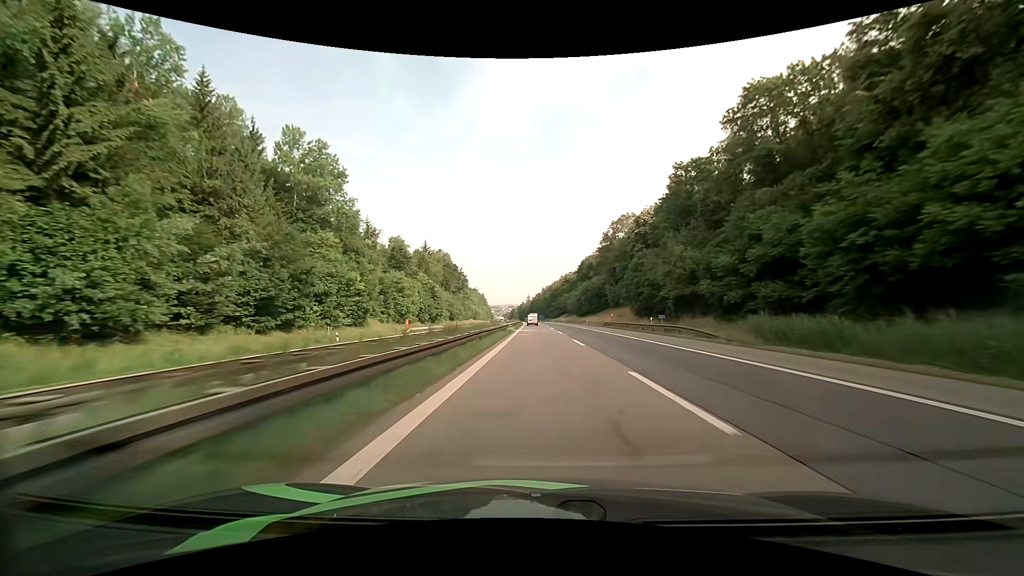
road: motorway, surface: asphalt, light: Day
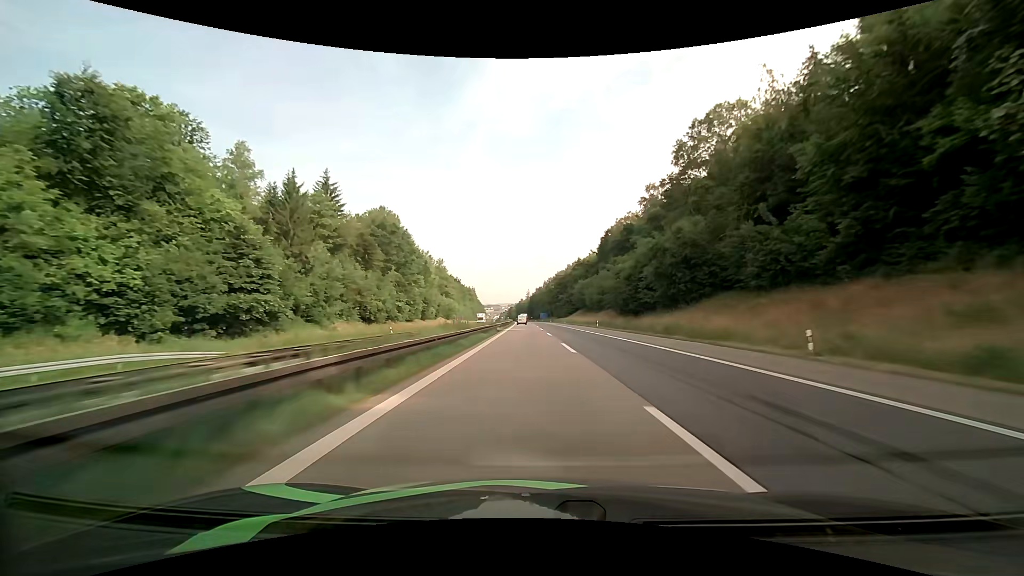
(-0.5, +76.8) m; 0°
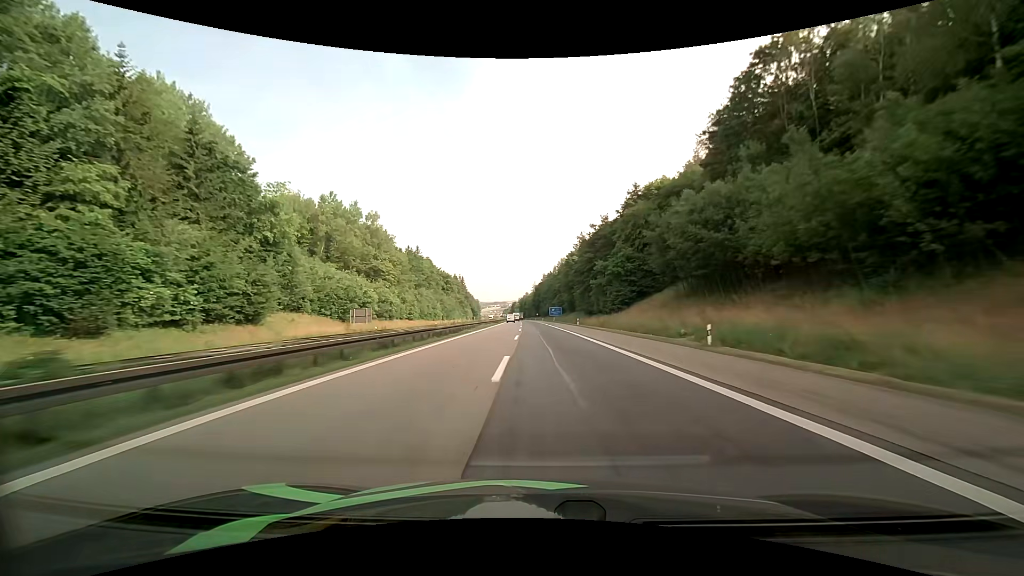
(-0.3, +99.0) m; -1°
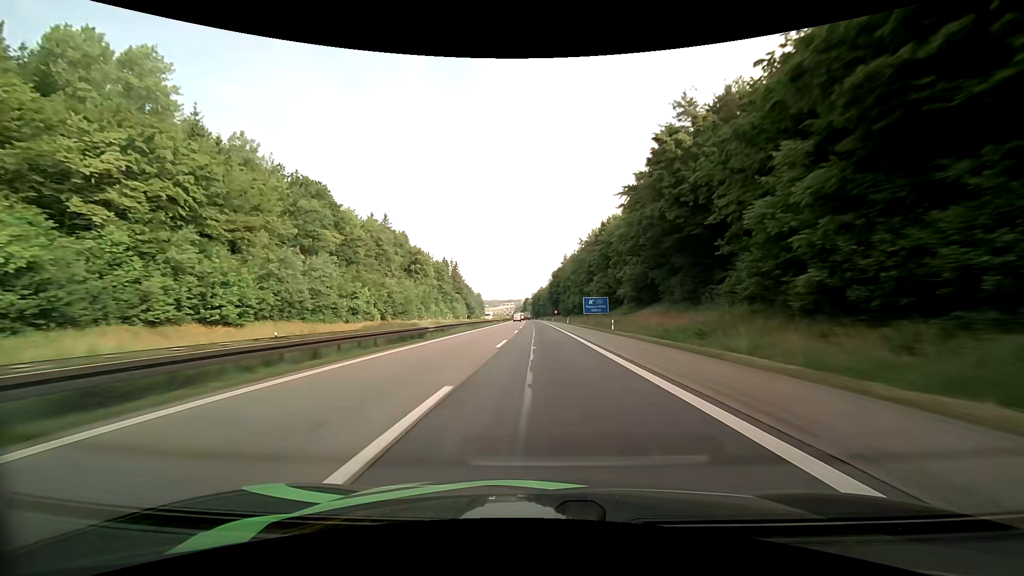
(-1.1, +78.9) m; -2°
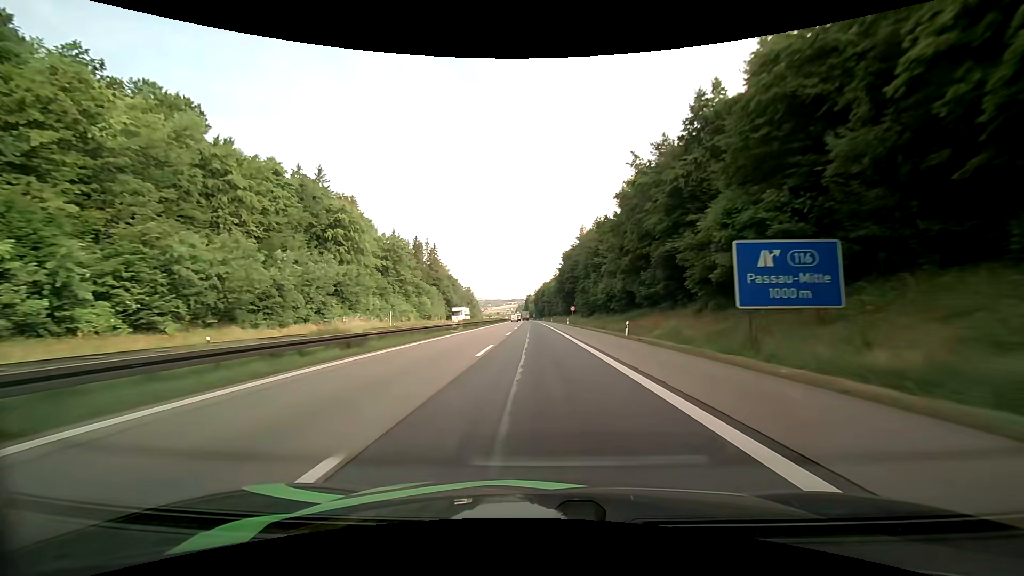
(-0.2, +58.4) m; 0°
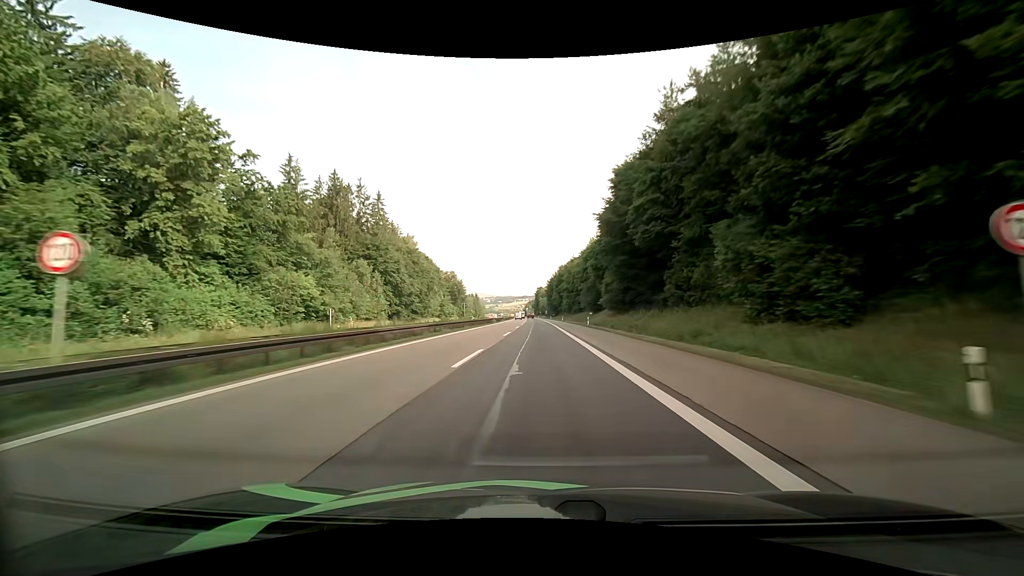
(-0.9, +75.8) m; -1°
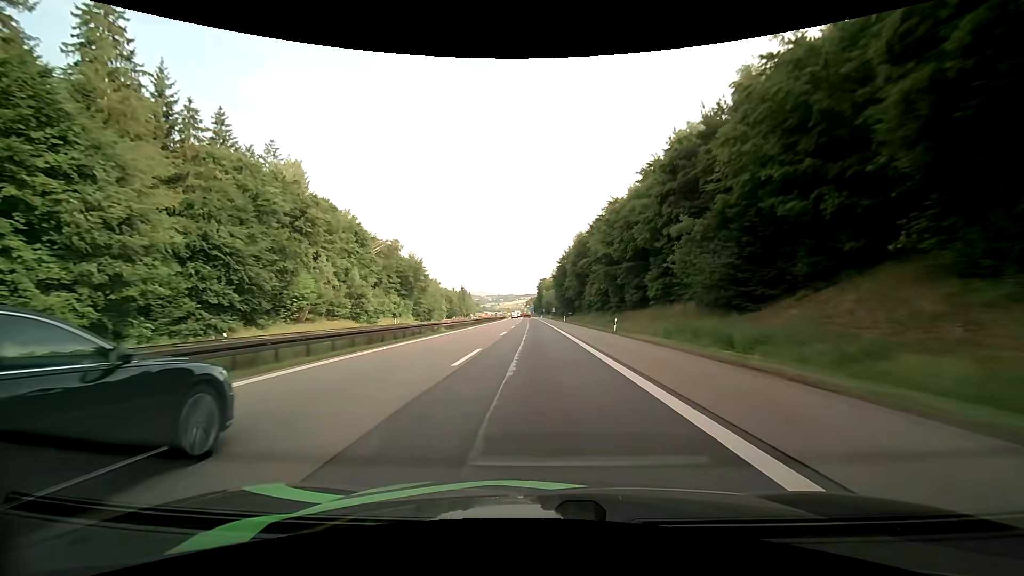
(-0.3, +71.2) m; 0°
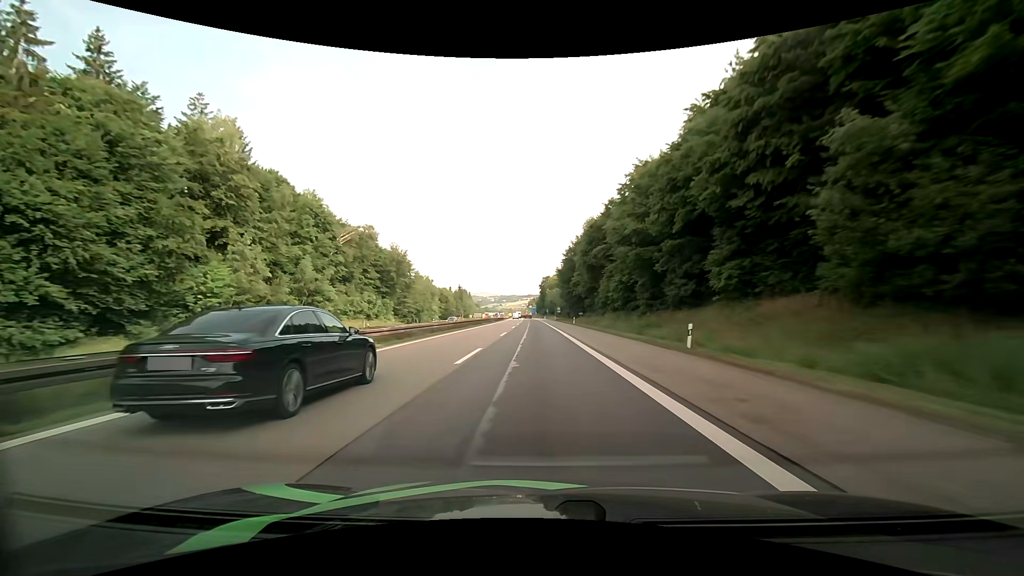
(0.0, +17.3) m; 0°
(0, +10) (0, +20) (0, +30) (0, +40) (0, +50) (-1, +60) (-1, +70) (-1, +80) (-1, +90) (-1, +100) m
